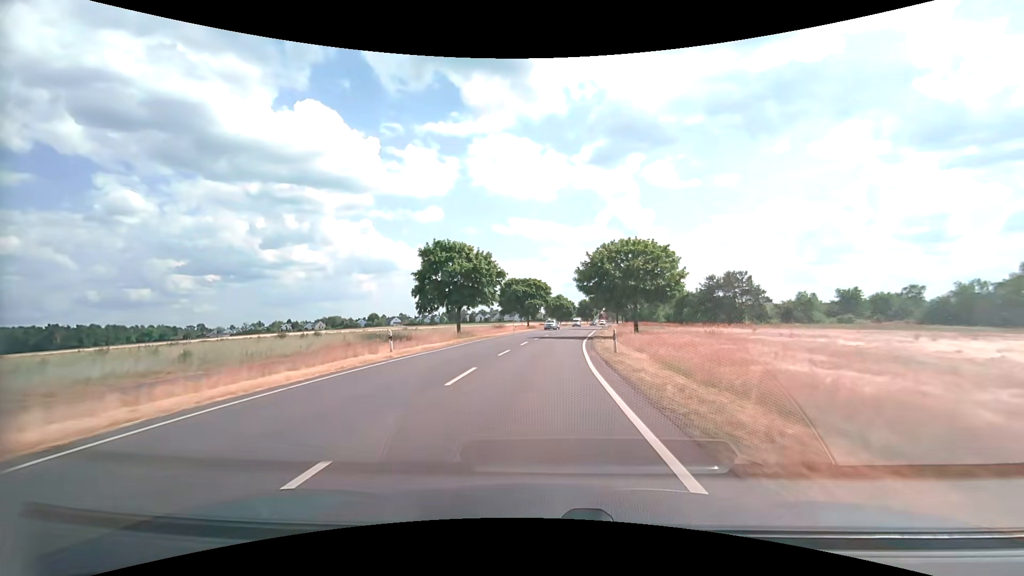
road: secondary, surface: asphalt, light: Day
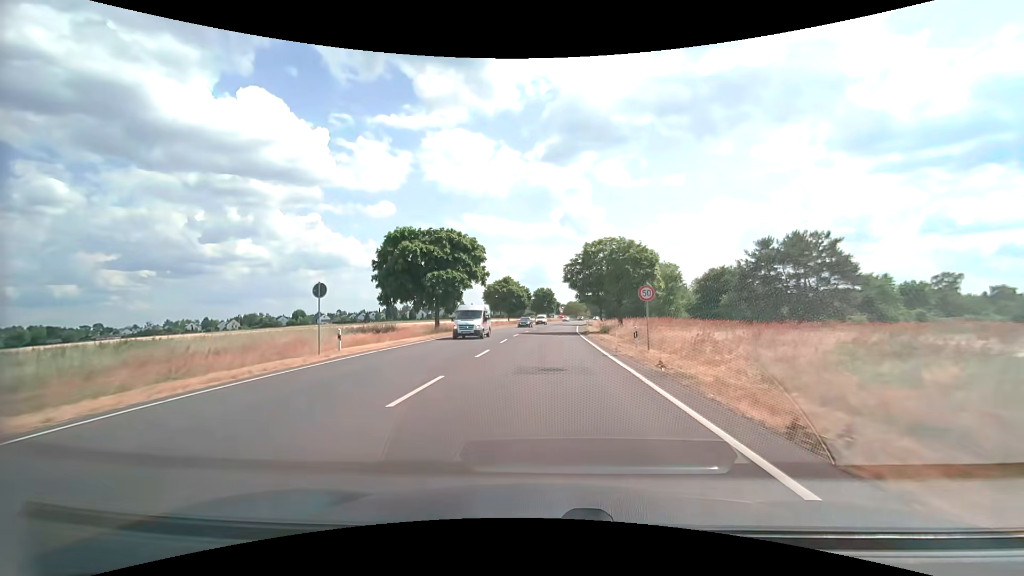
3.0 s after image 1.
(+2.6, +50.6) m; +5°
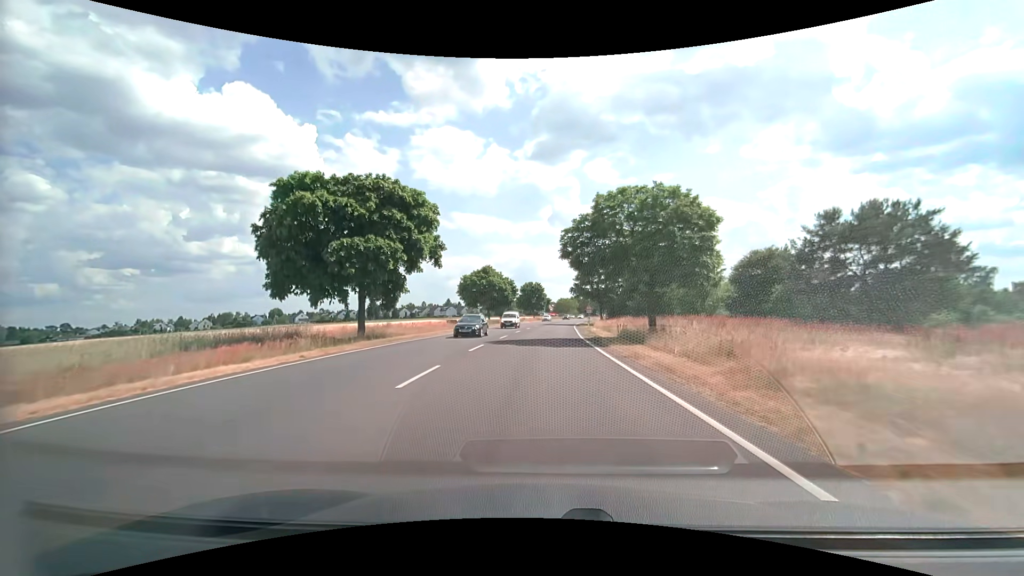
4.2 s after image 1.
(+0.3, +17.4) m; +2°
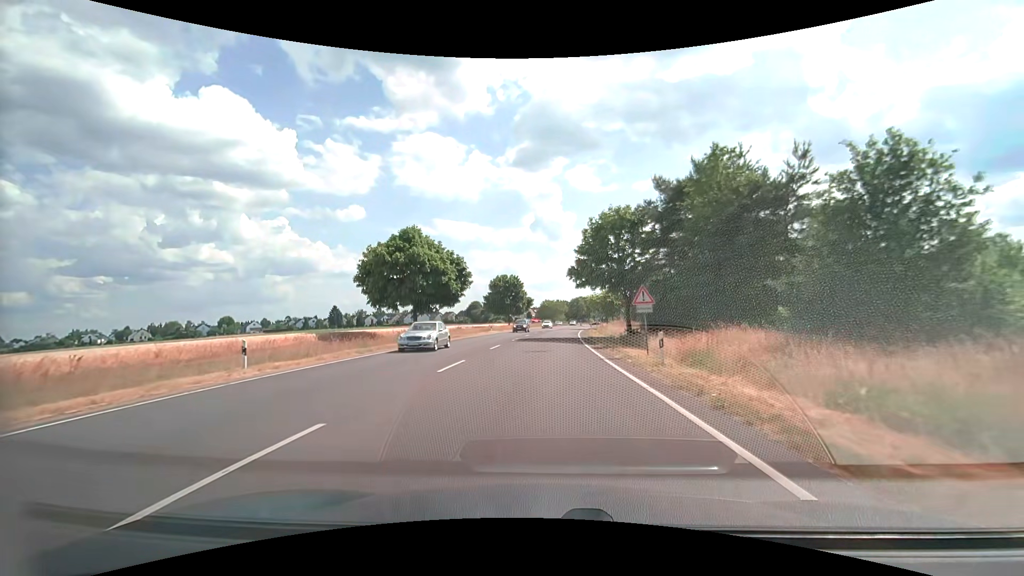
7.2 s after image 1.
(+0.4, +38.0) m; +2°
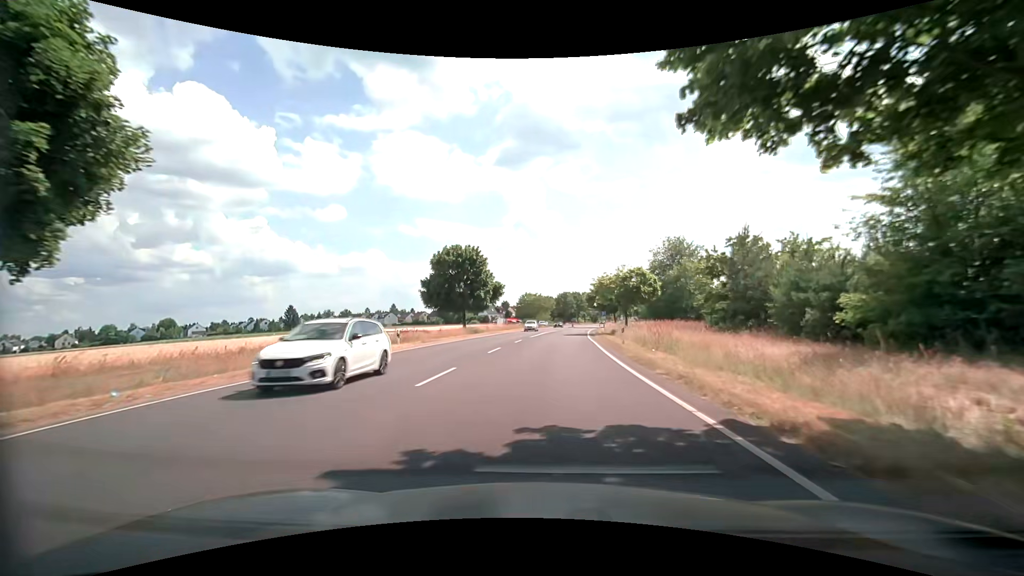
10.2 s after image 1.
(+0.6, +36.3) m; +2°
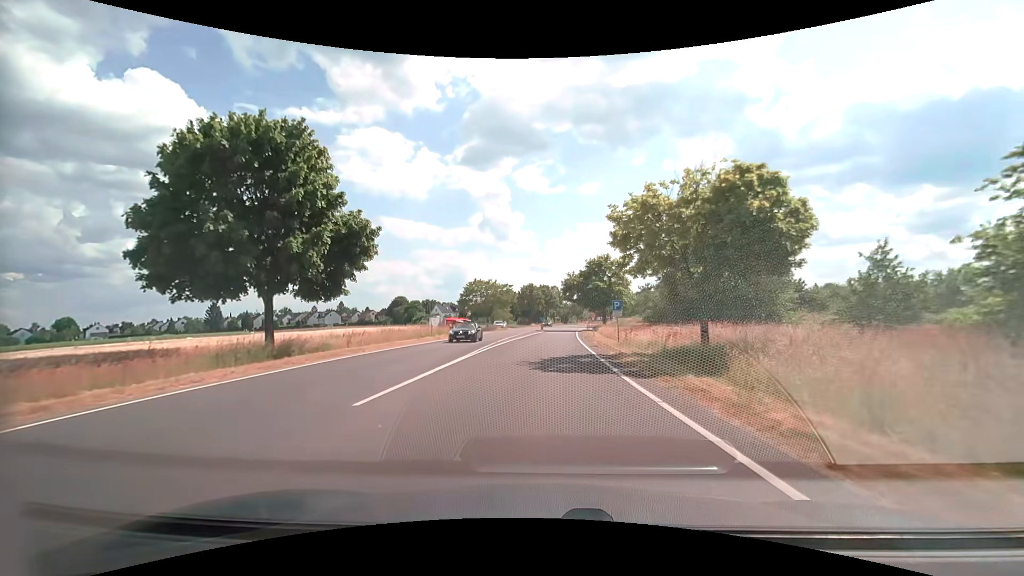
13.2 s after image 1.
(+1.4, +35.2) m; +5°
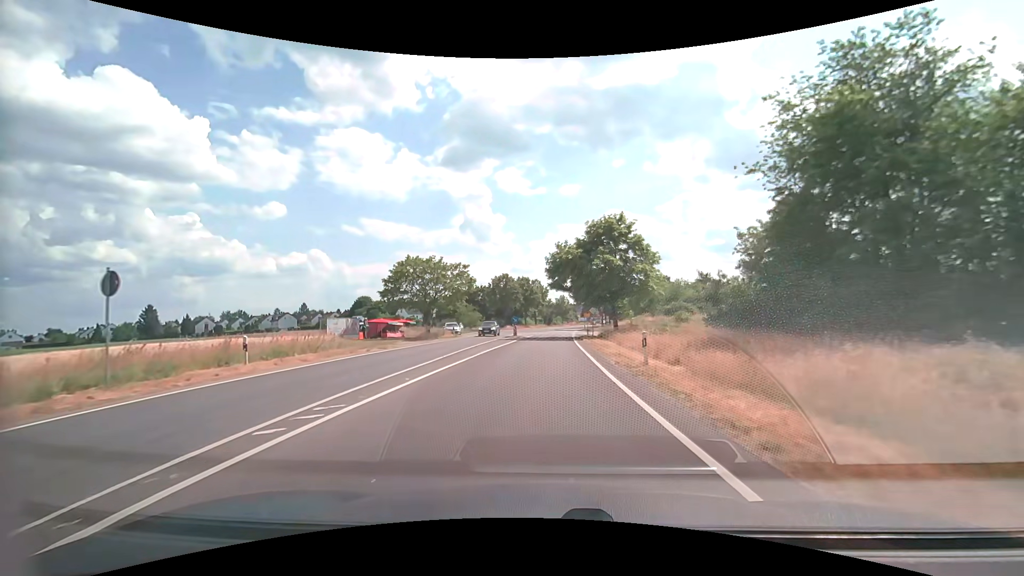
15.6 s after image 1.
(+0.6, +28.4) m; +2°
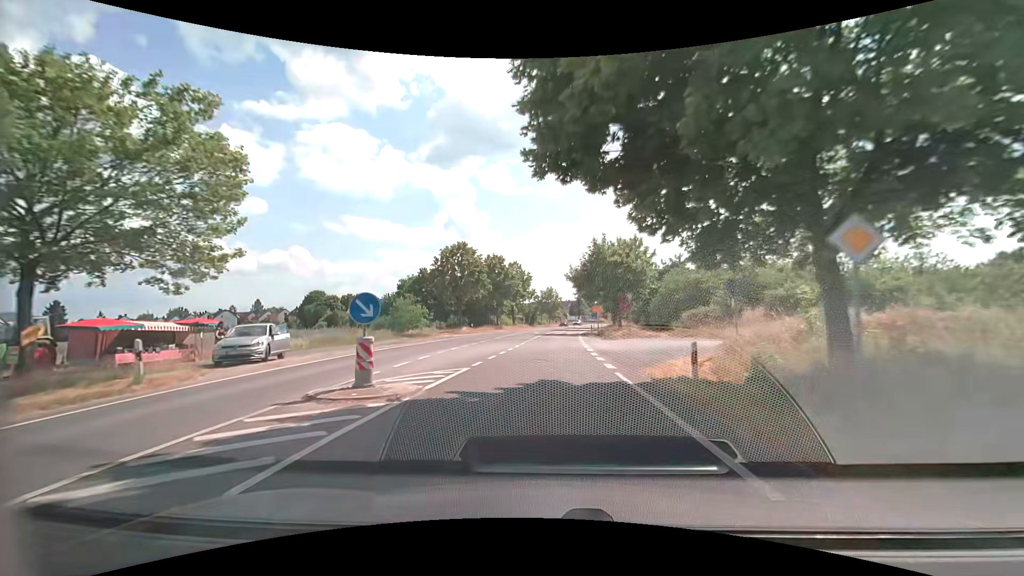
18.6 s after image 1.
(+0.4, +35.7) m; +2°
(0, +10) (0, +20) (+1, +30) (+1, +40) (+2, +50) (+3, +60) (+4, +70) (+5, +80) (+7, +90) (+9, +99) m
